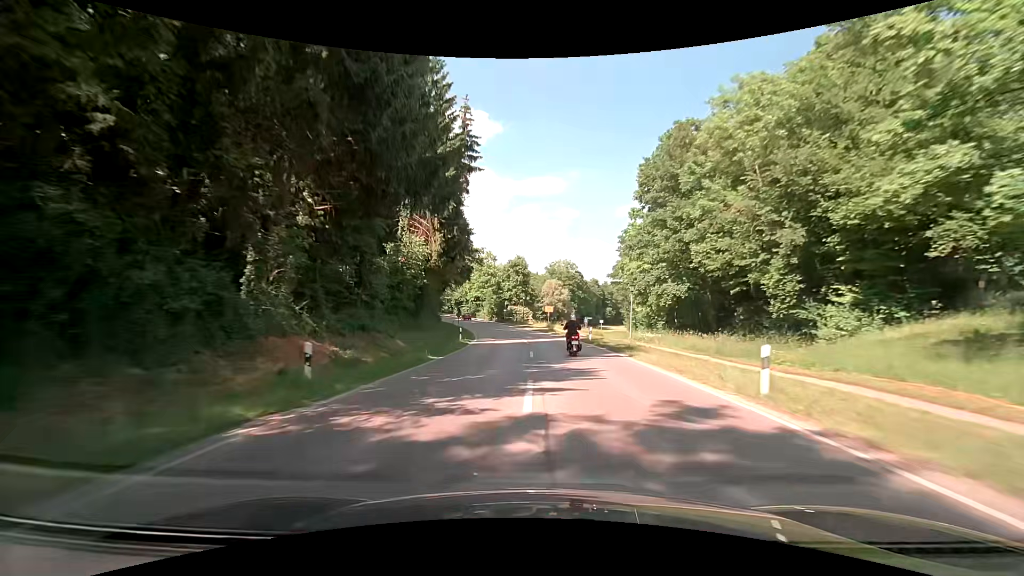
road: secondary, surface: asphalt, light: Day
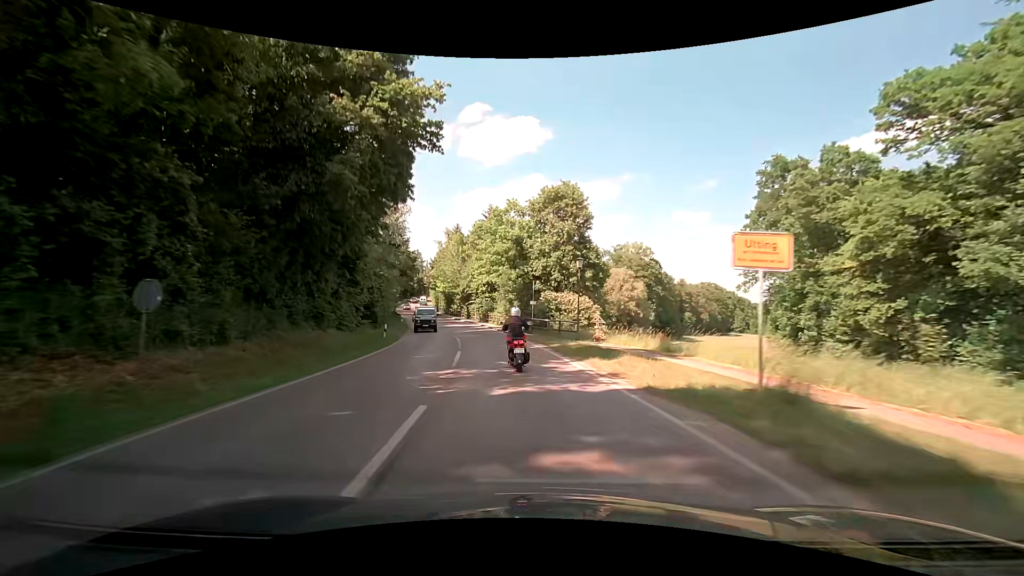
(-1.0, +51.0) m; -5°
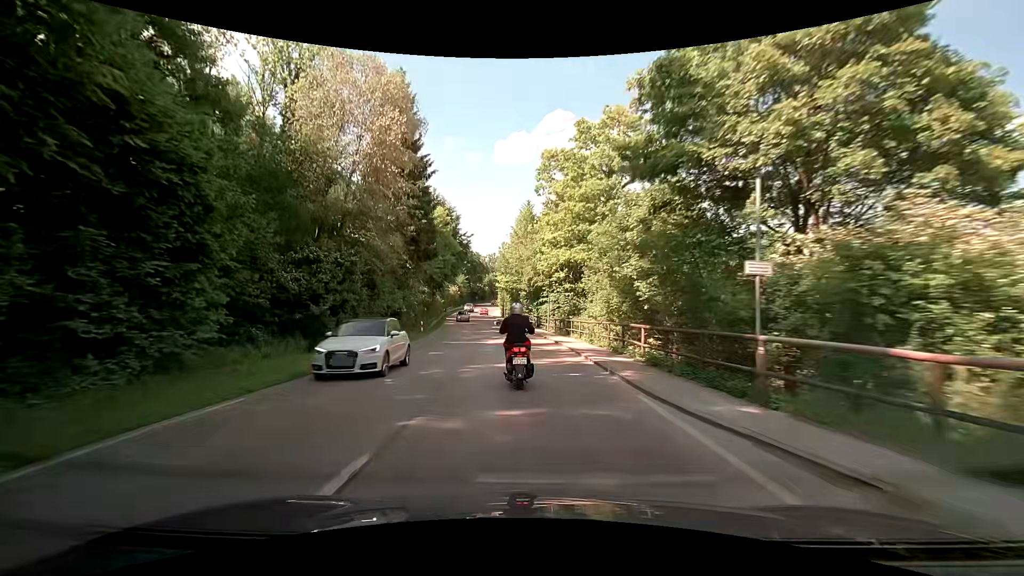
(-2.5, +26.9) m; -10°
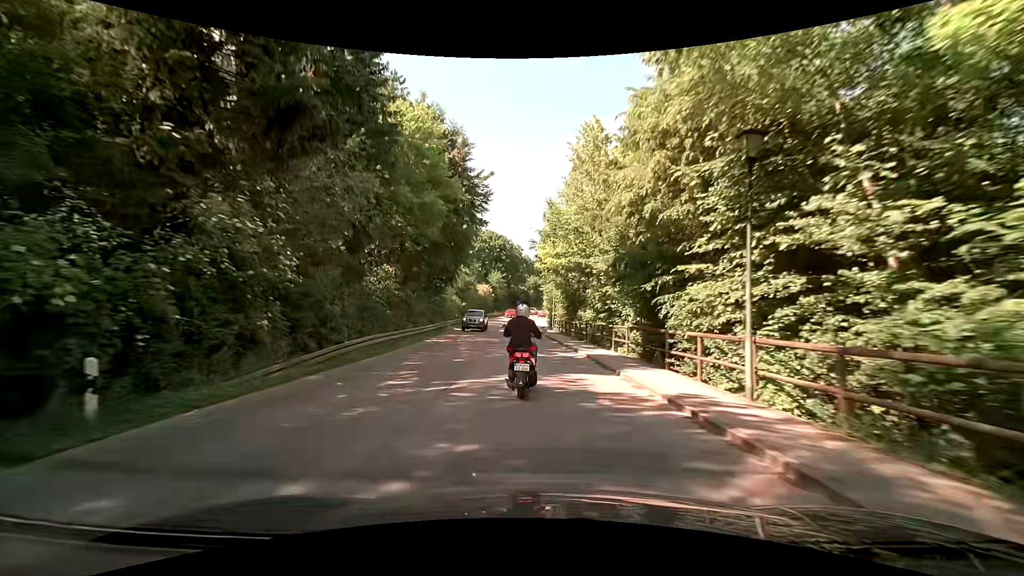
(-1.7, +30.4) m; -6°
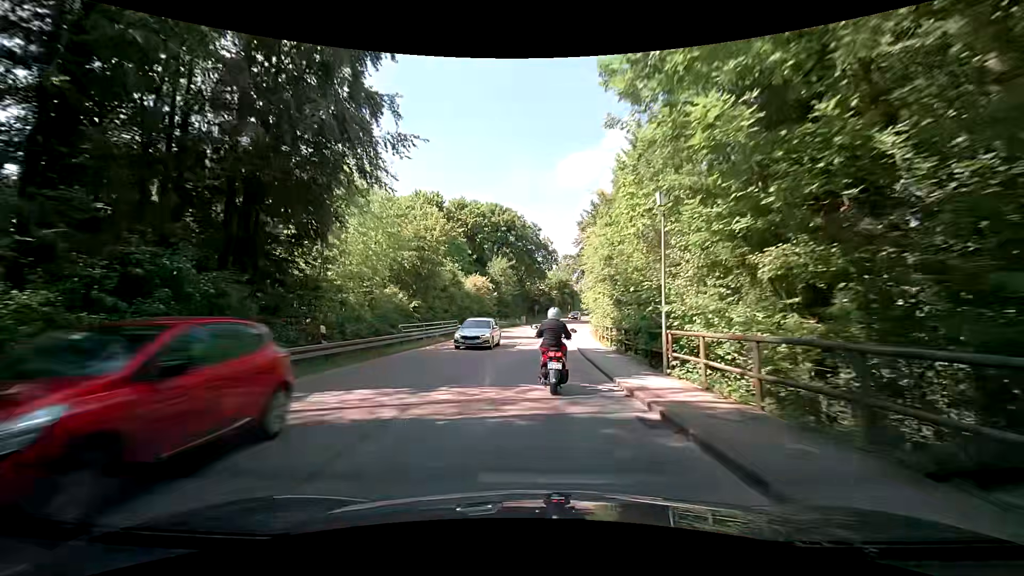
(-0.8, +36.2) m; -2°
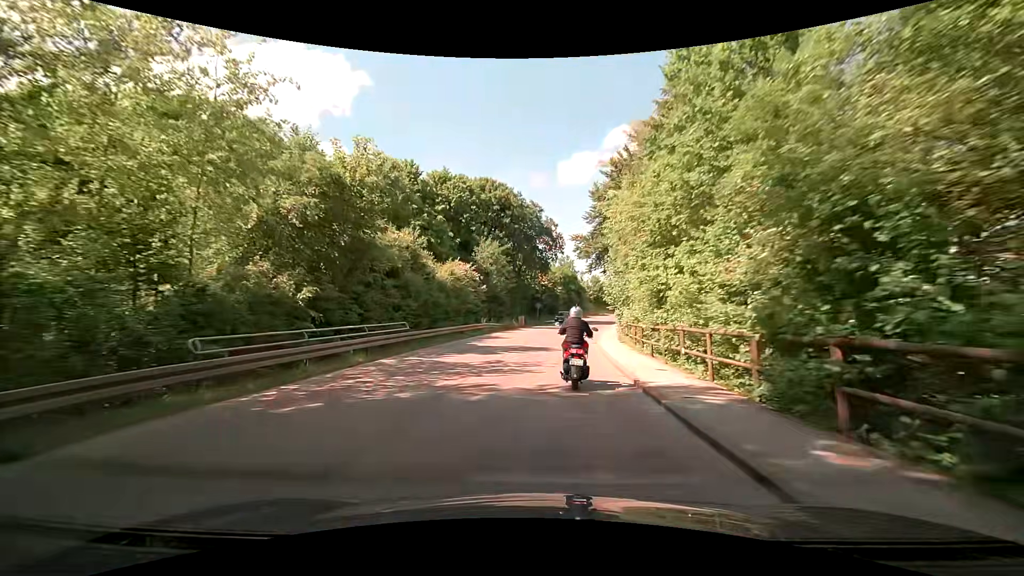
(0.0, +14.3) m; 0°
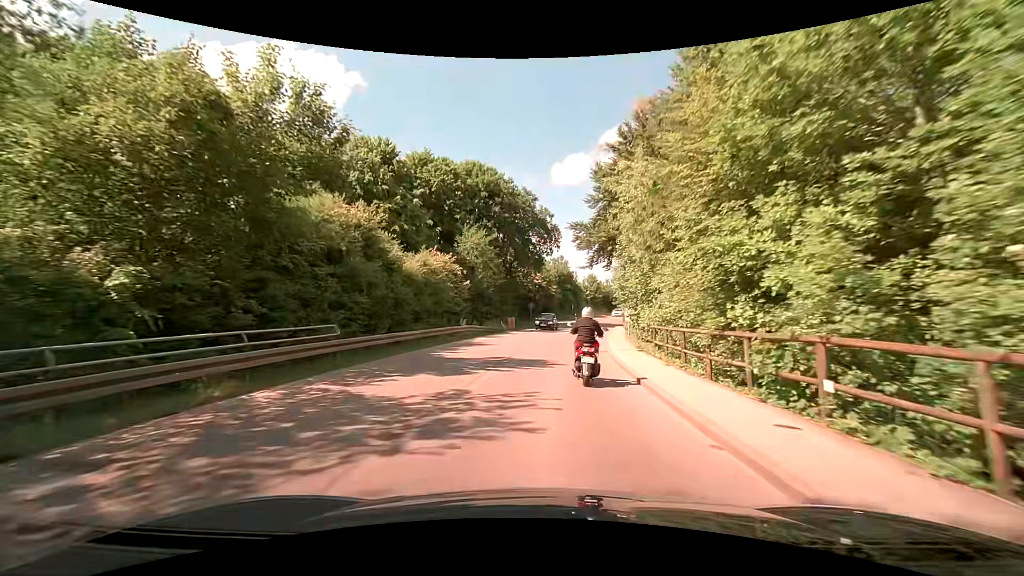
(0.0, +6.8) m; +1°
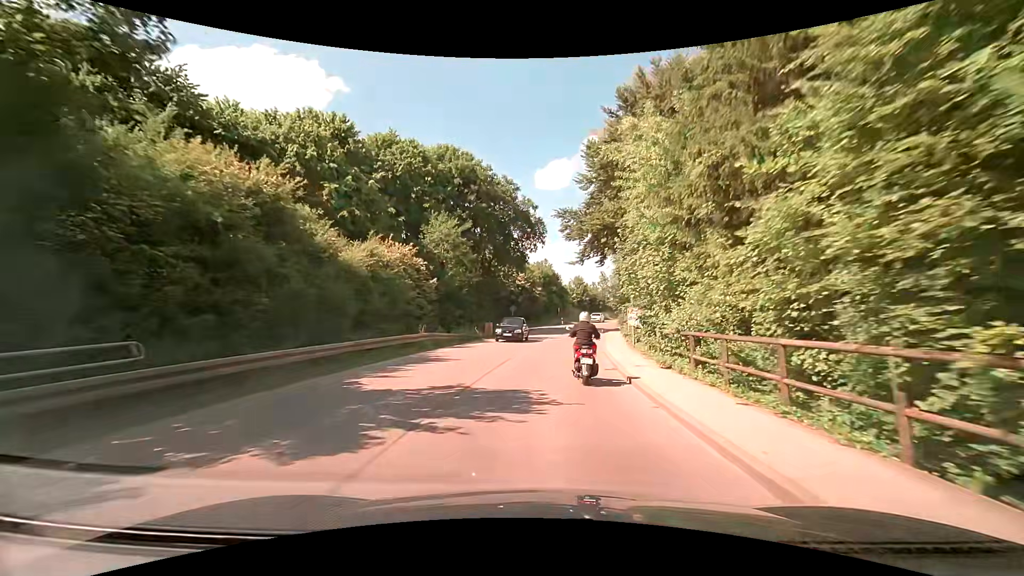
(+0.1, +6.6) m; +2°
(0, +10) (+1, +20) (+2, +30) (+3, +40) (+5, +50) (+7, +59) (+9, +69) (+12, +79) (+15, +88) (+19, +98) m
